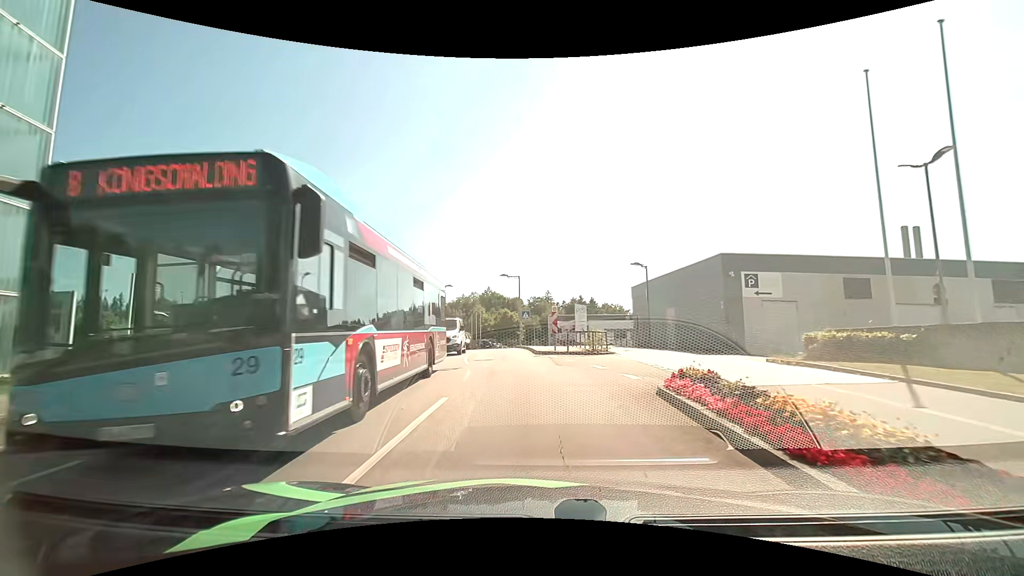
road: residential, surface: asphalt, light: Day
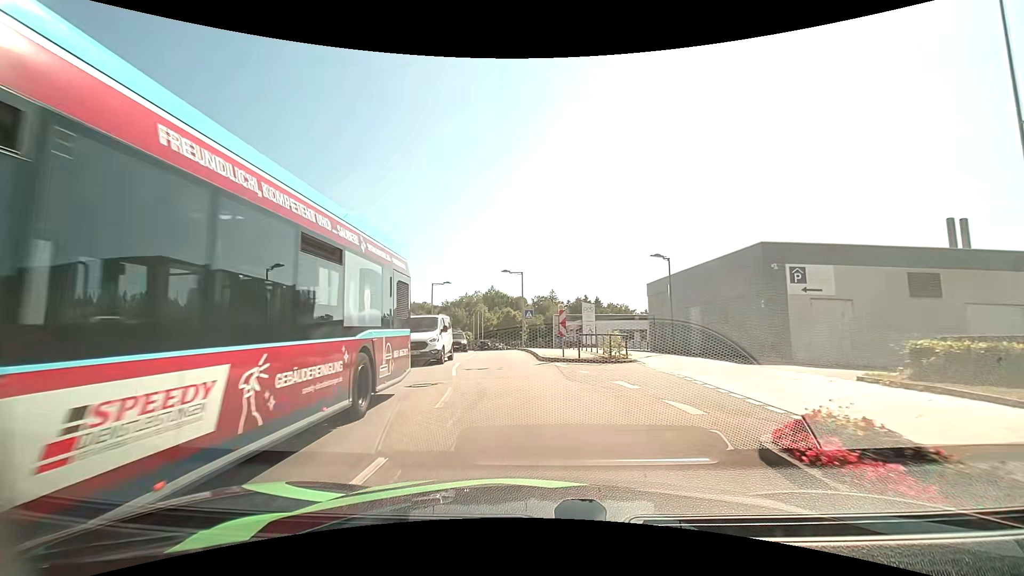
(0.0, +3.8) m; 0°
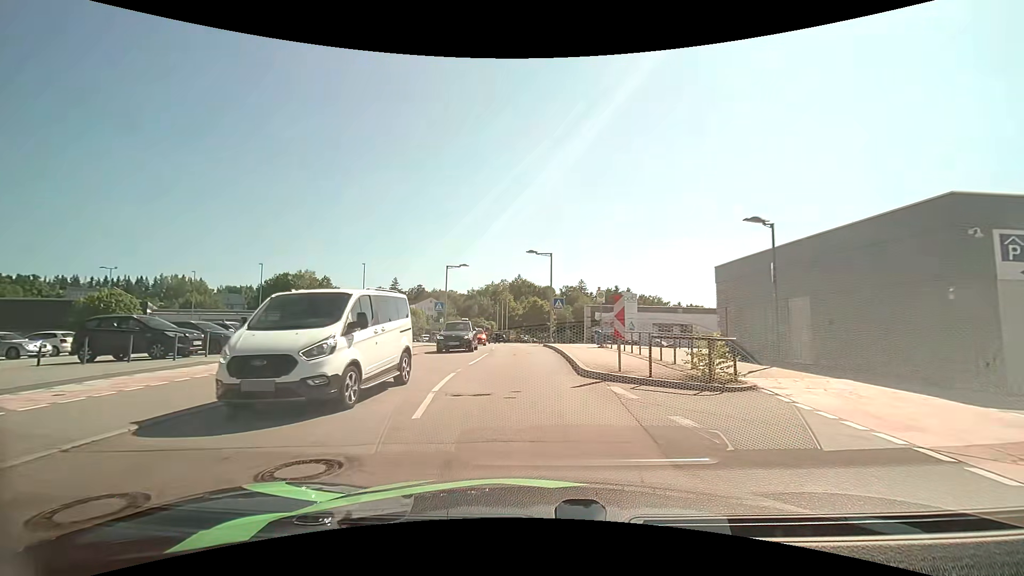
(-0.2, +7.2) m; -4°
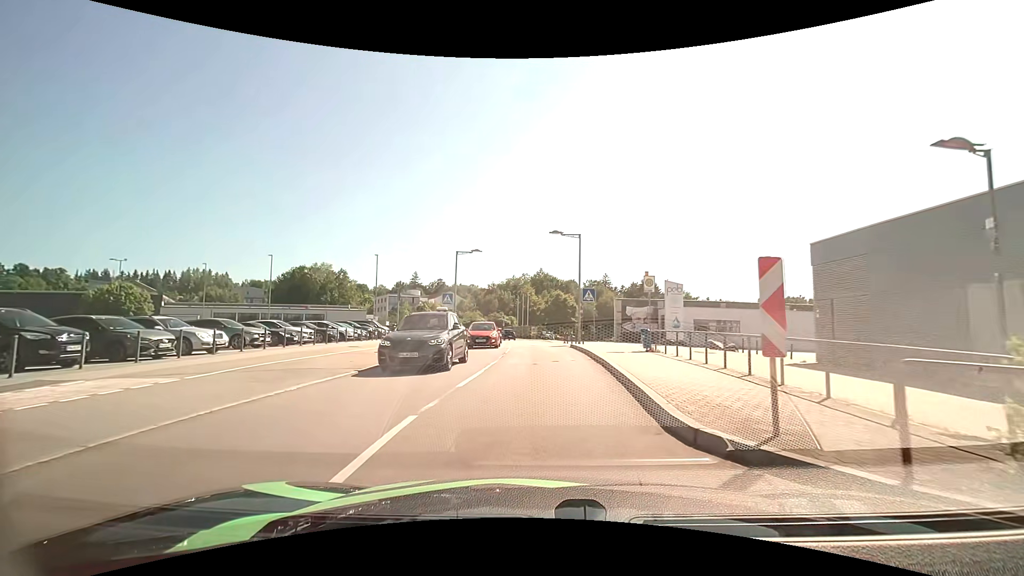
(0.0, +6.4) m; -1°
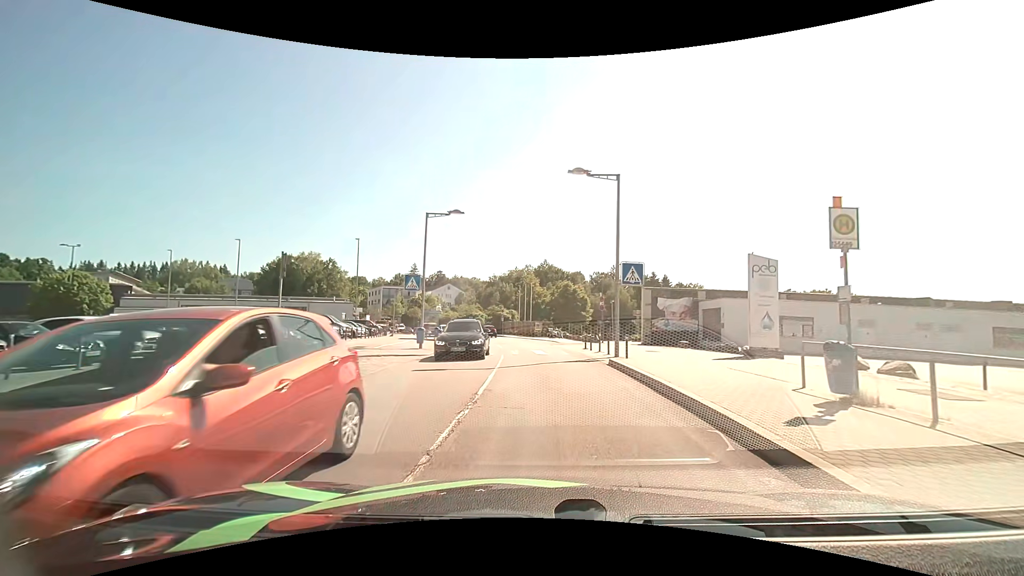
(-0.3, +12.5) m; -1°
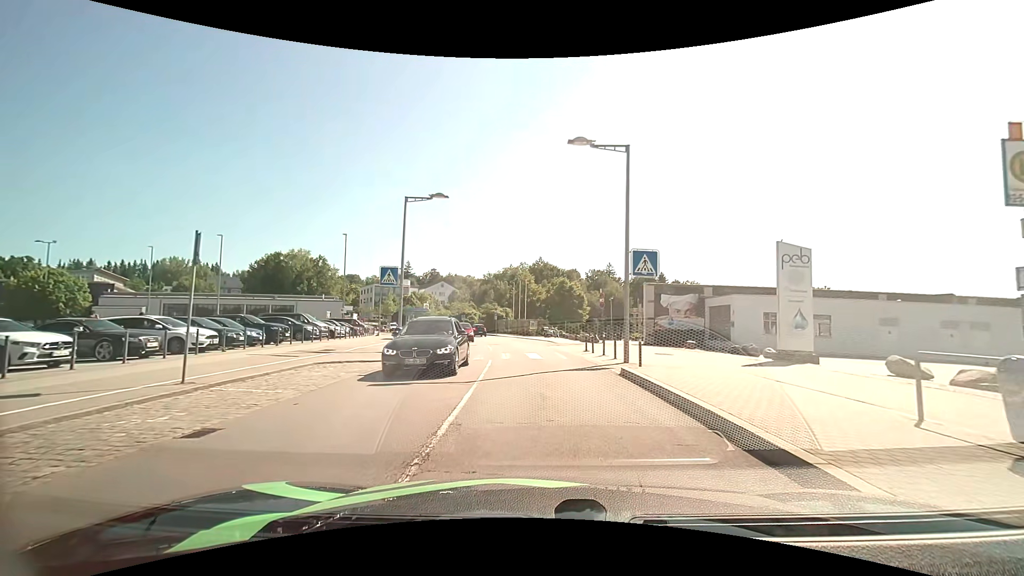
(0.0, +3.1) m; 0°
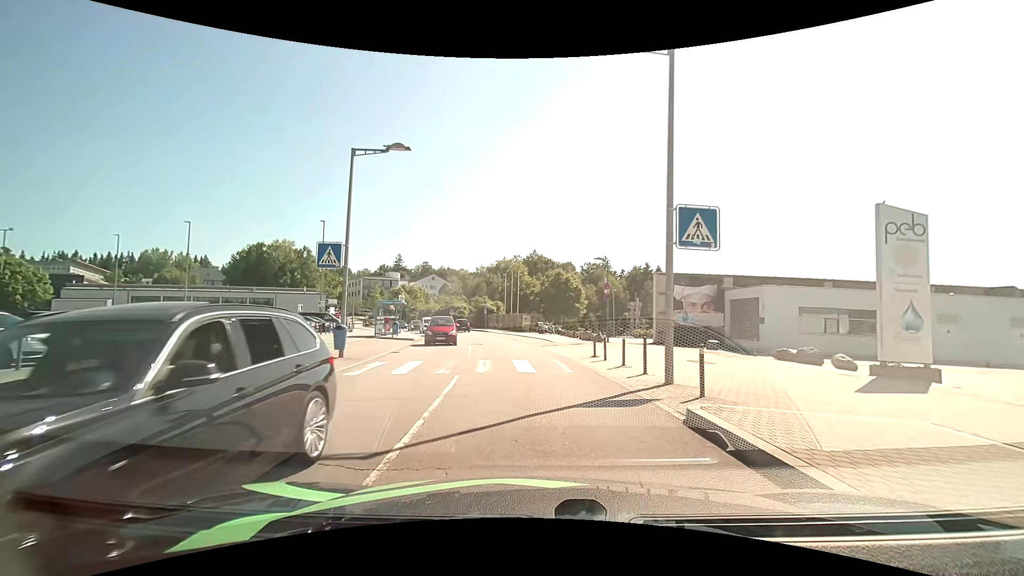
(+0.1, +5.8) m; 0°
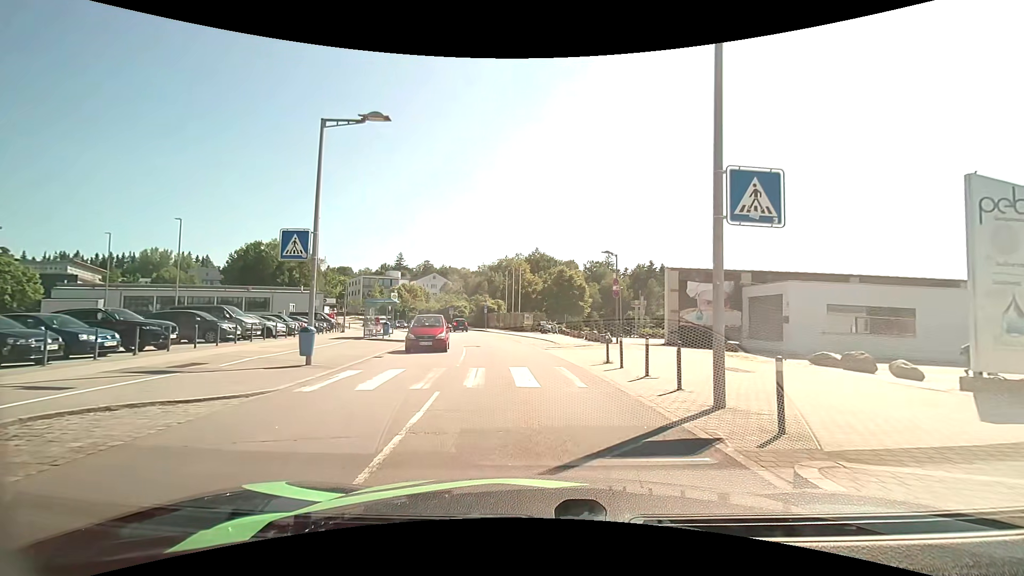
(0.0, +2.6) m; 0°
(0, +10) (-1, +20) (-2, +30) (-4, +40) (-7, +49) (-10, +59) (-13, +68) (-17, +77) (-21, +87) (-26, +95) m
